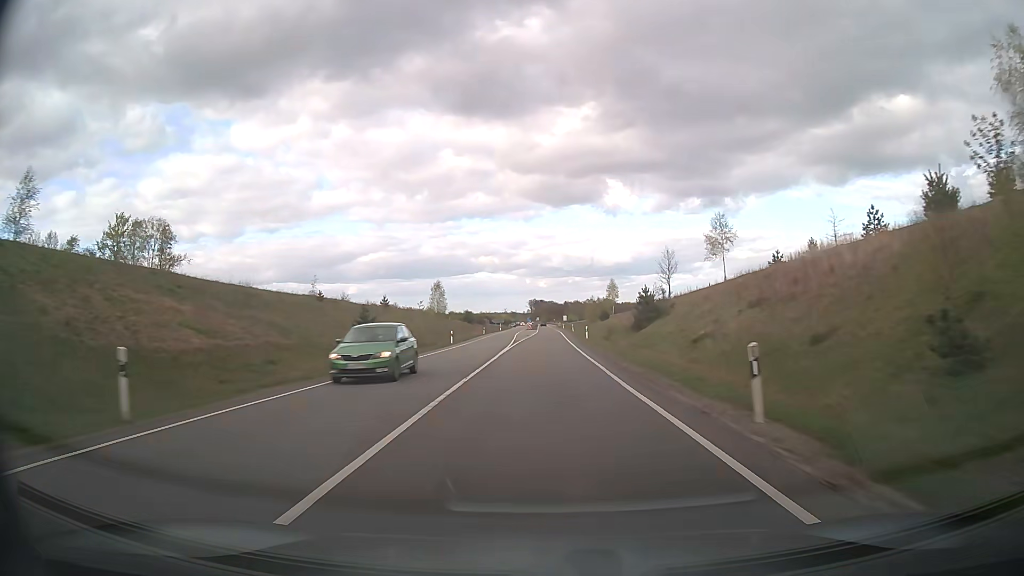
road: trunk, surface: asphalt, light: Day
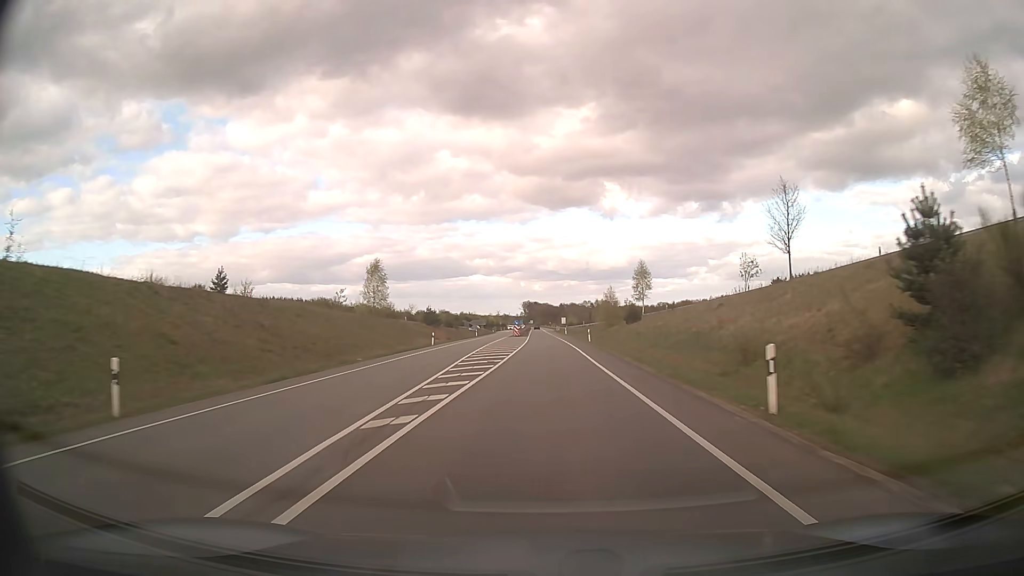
(+0.1, +46.2) m; +1°
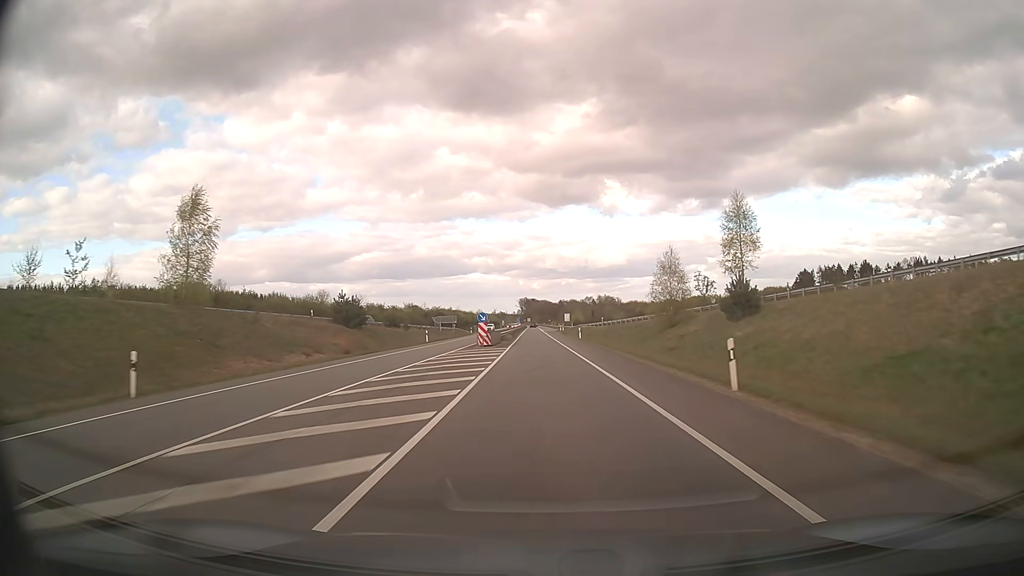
(+0.1, +46.4) m; 0°
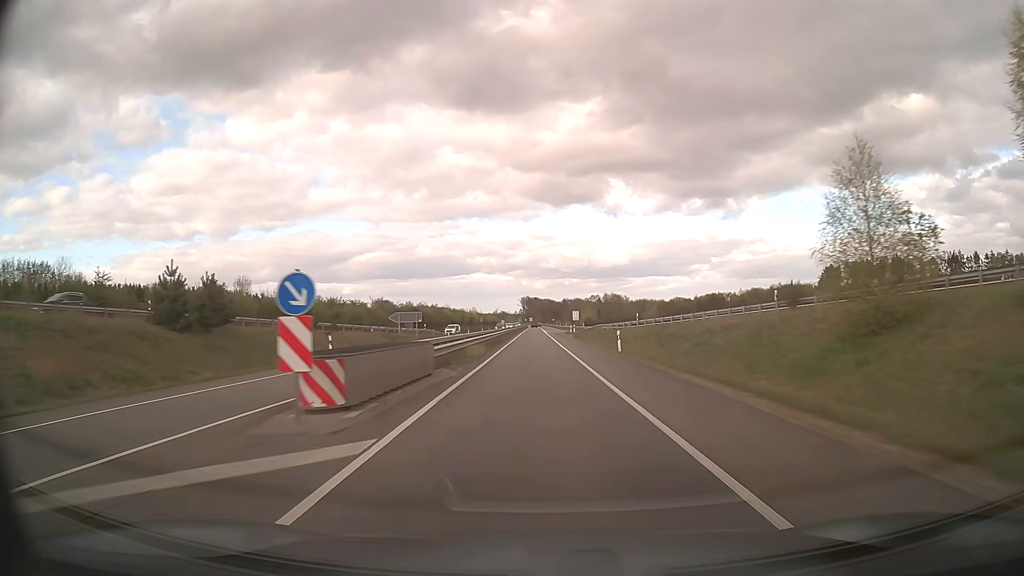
(-0.1, +31.0) m; 0°
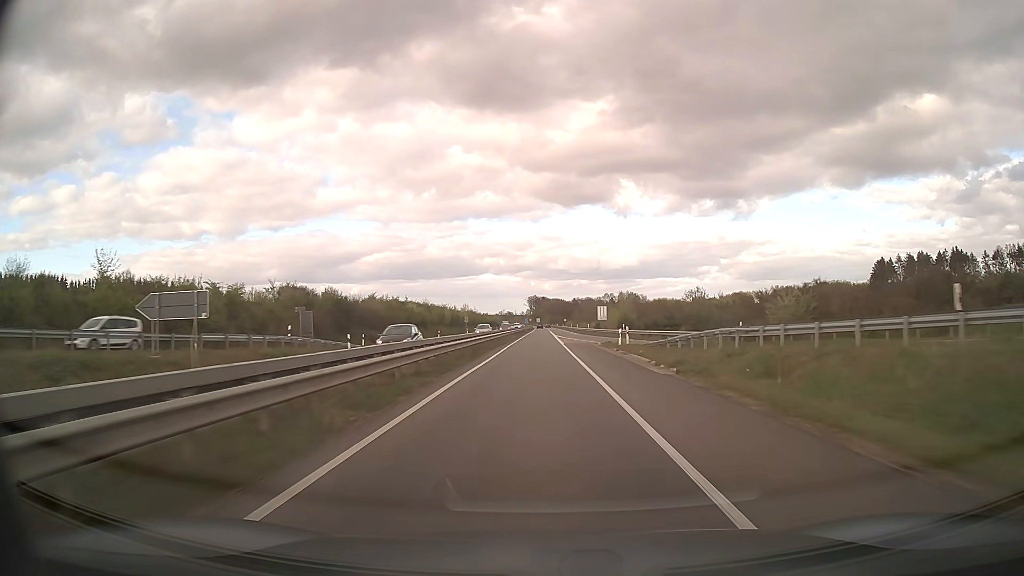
(-0.2, +46.9) m; -1°
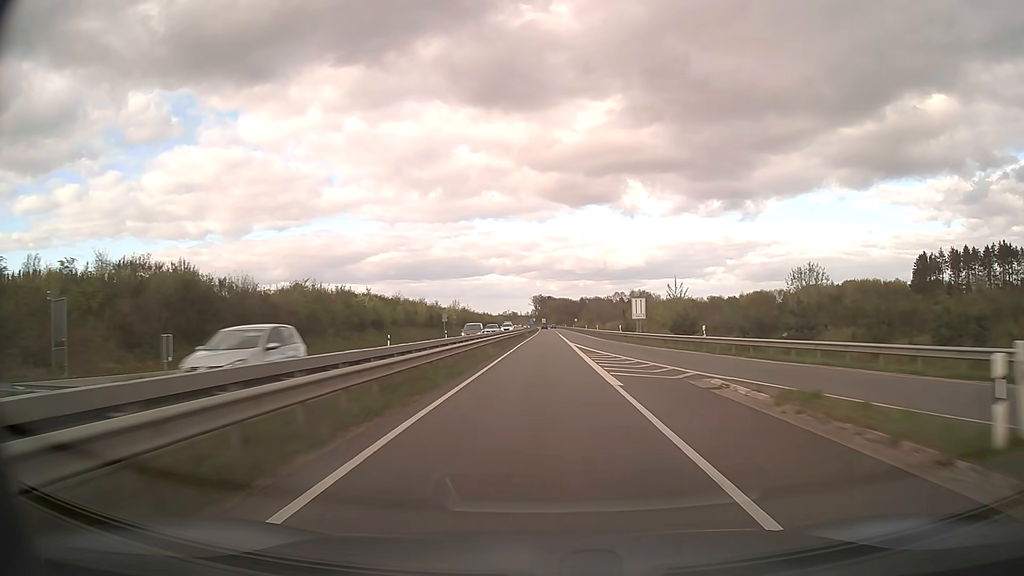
(-0.1, +31.4) m; 0°
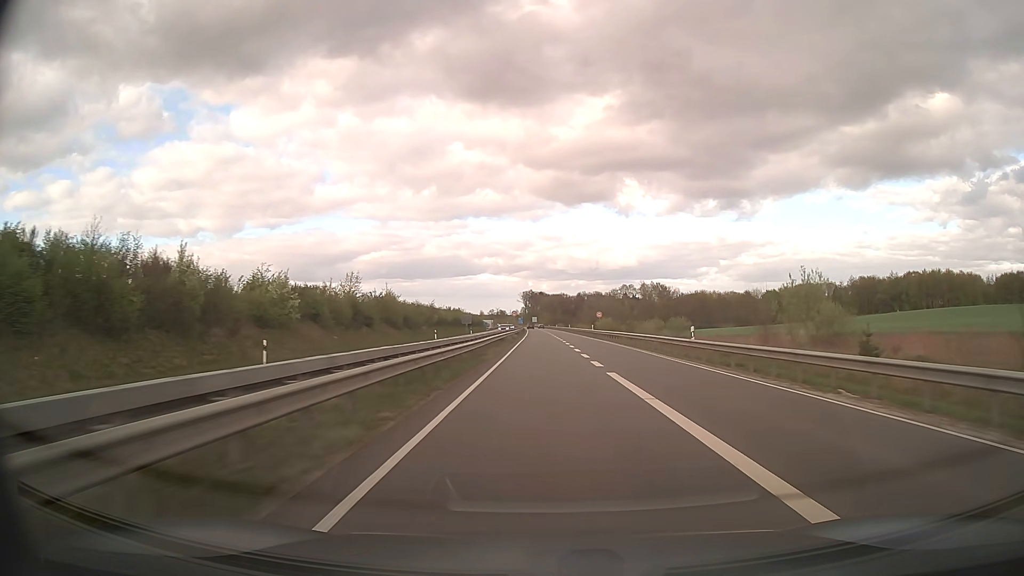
(+0.4, +78.9) m; +1°
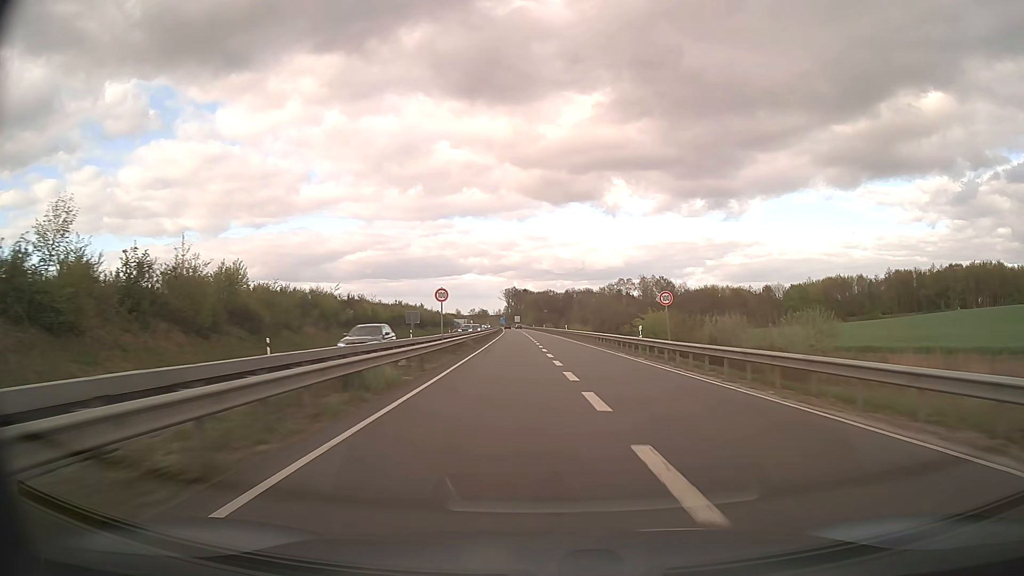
(+0.5, +47.4) m; +1°
(0, +10) (0, +20) (0, +30) (0, +40) (0, +50) (0, +60) (0, +70) (0, +80) (0, +90) (-1, +100) m
